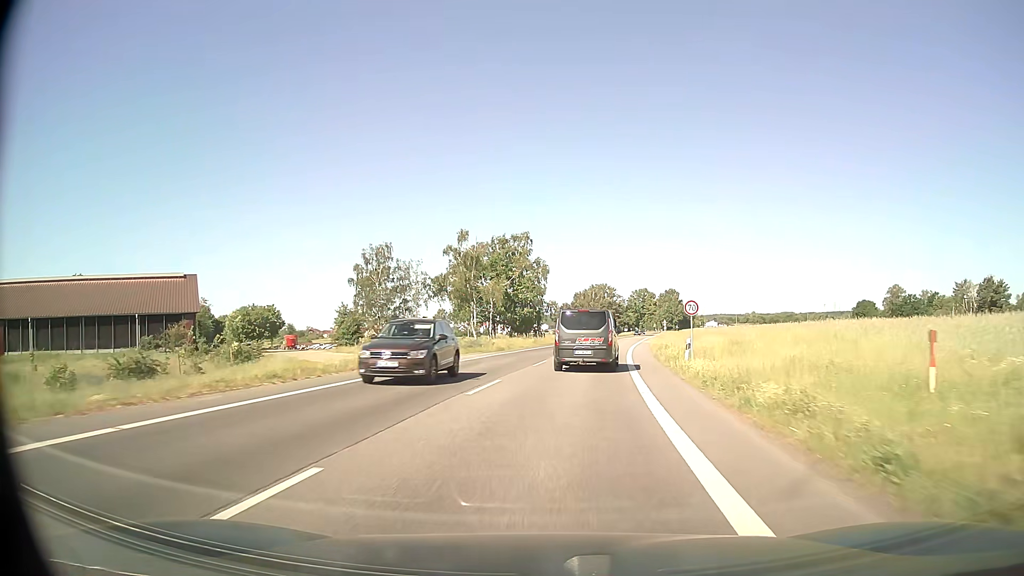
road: secondary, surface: asphalt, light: Day
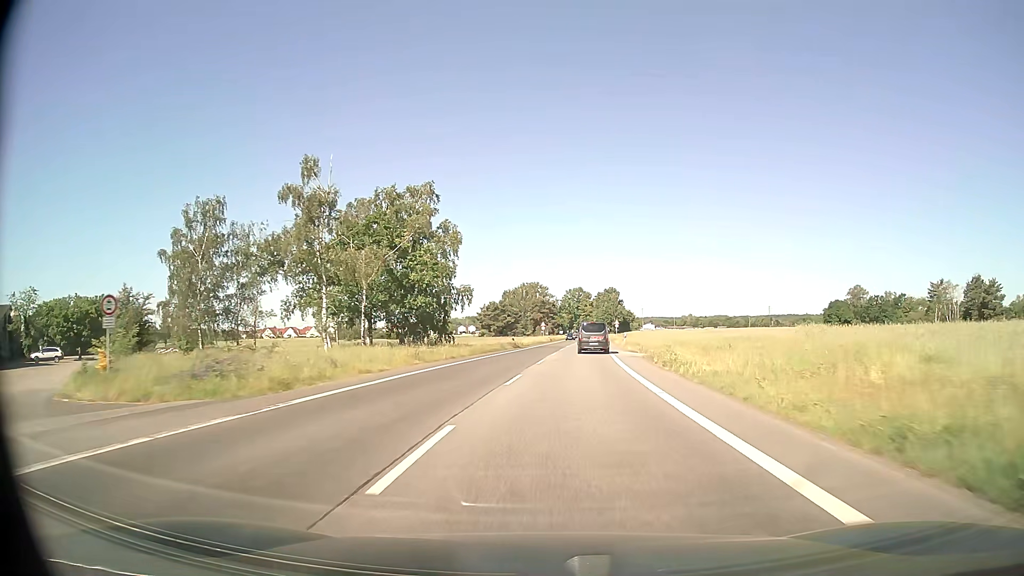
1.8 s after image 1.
(+1.7, +32.0) m; +6°
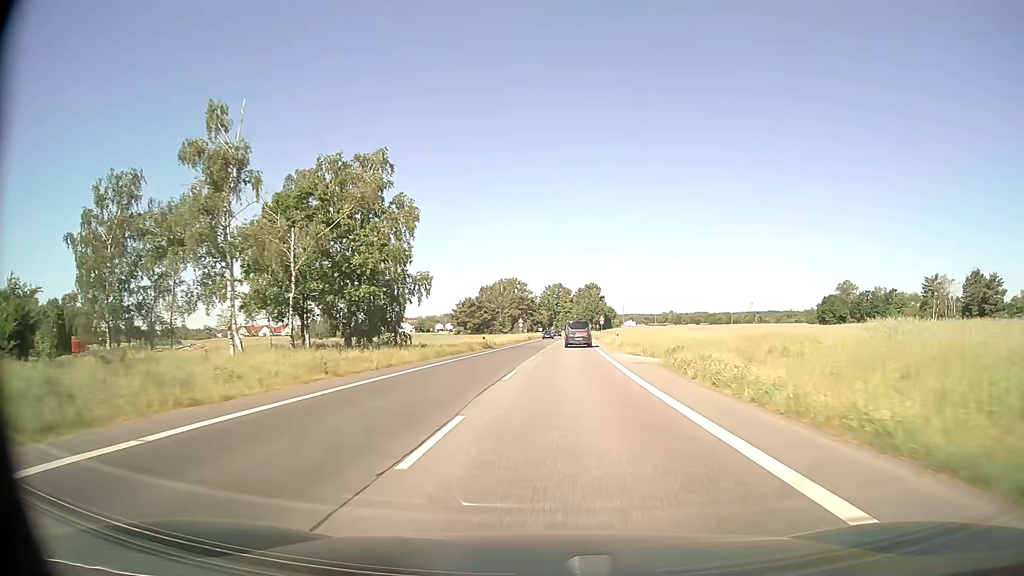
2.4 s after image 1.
(+0.2, +10.9) m; +2°
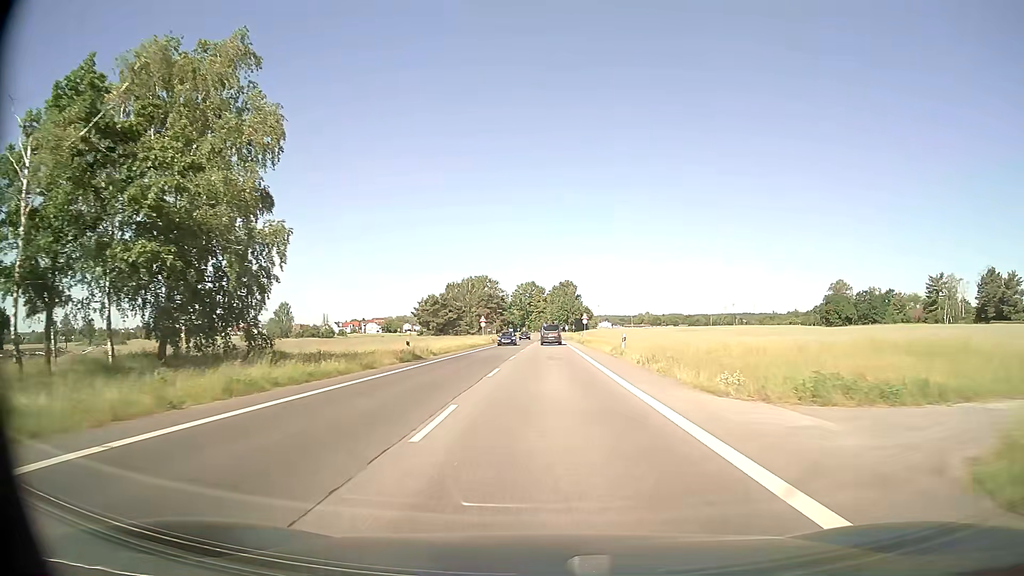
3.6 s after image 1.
(+0.6, +22.0) m; +3°
(0, +10) (0, +20) (0, +30) (0, +40) (0, +50) (0, +60) (0, +70) (0, +80) (0, +90) (0, +100) m
